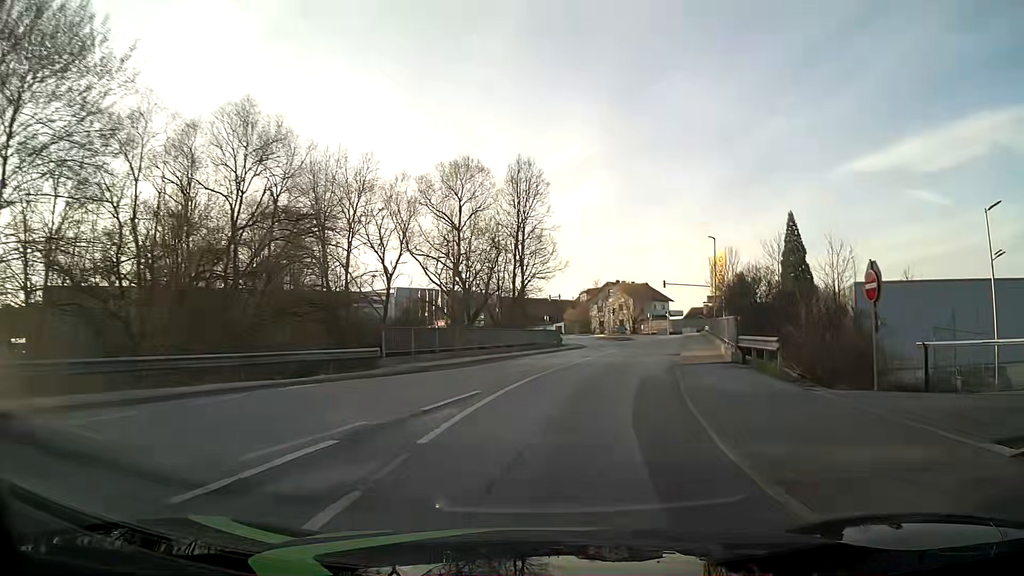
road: tertiary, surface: asphalt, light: Day
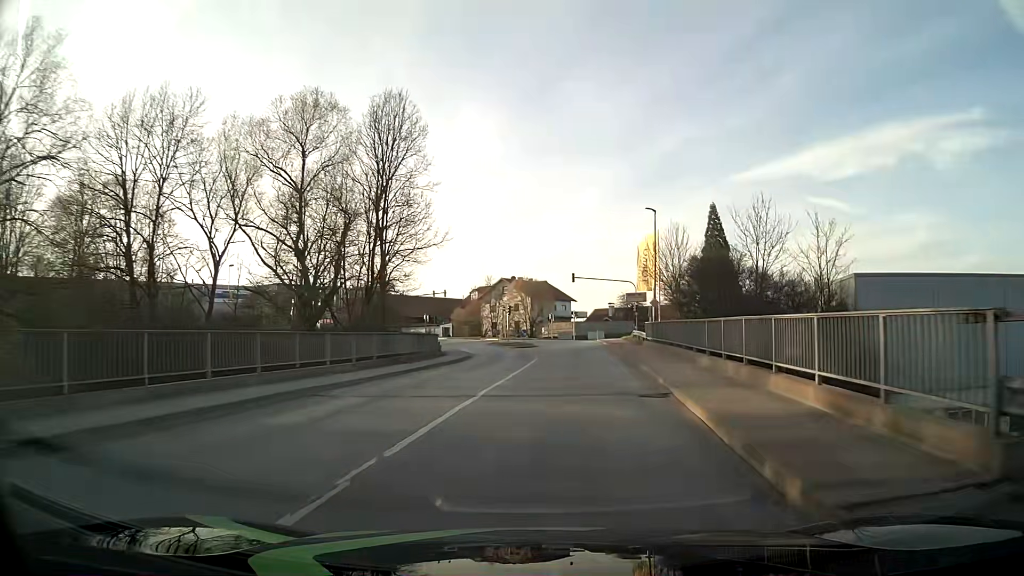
(+1.2, +14.9) m; +9°
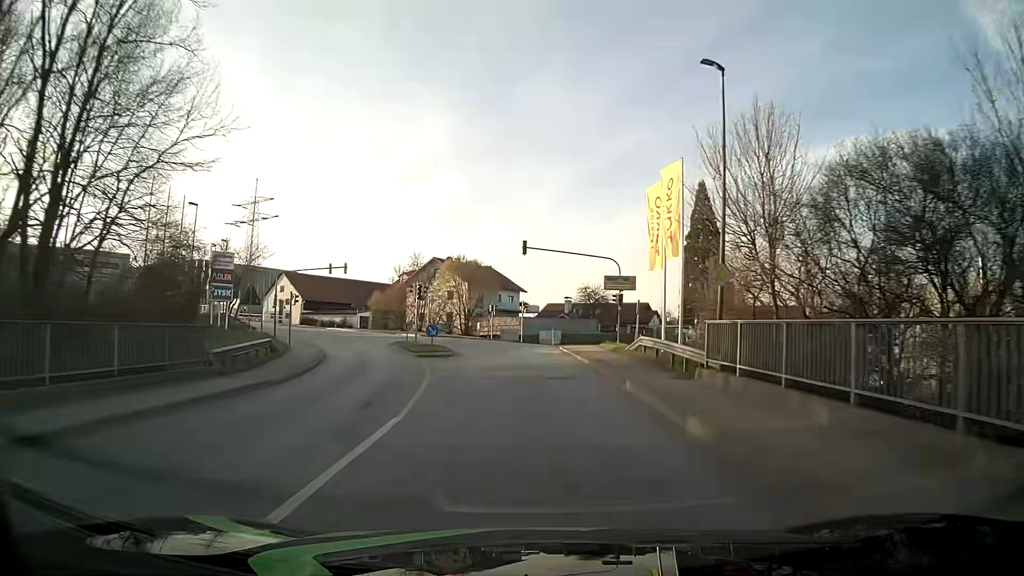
(+1.2, +22.7) m; +5°
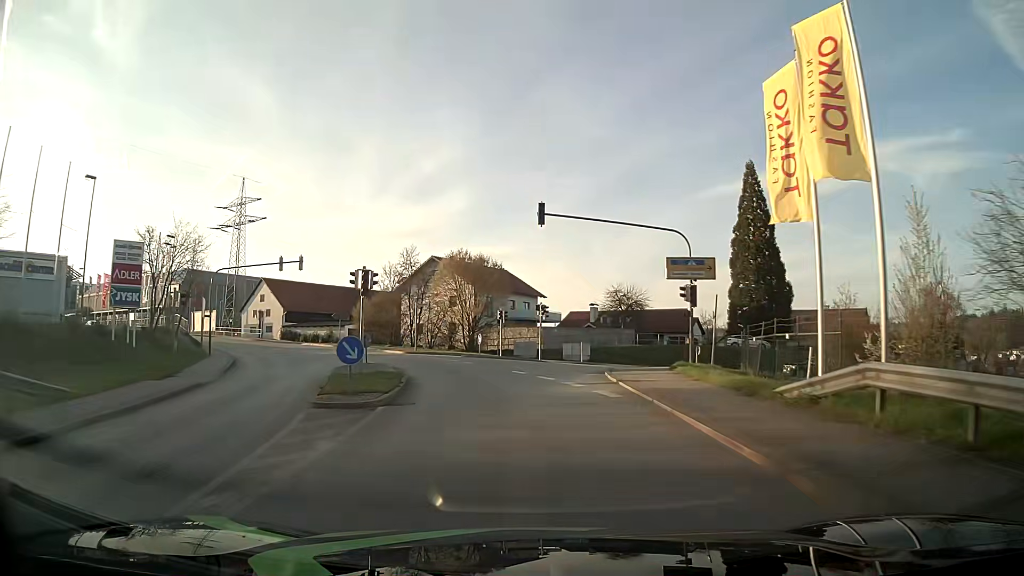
(-0.1, +15.3) m; -1°
(0, +10) (-2, +20) (-4, +30) (-8, +39) (-12, +48) (-18, +56) (-24, +64) (-32, +71) (-39, +77) (-47, +83) m
